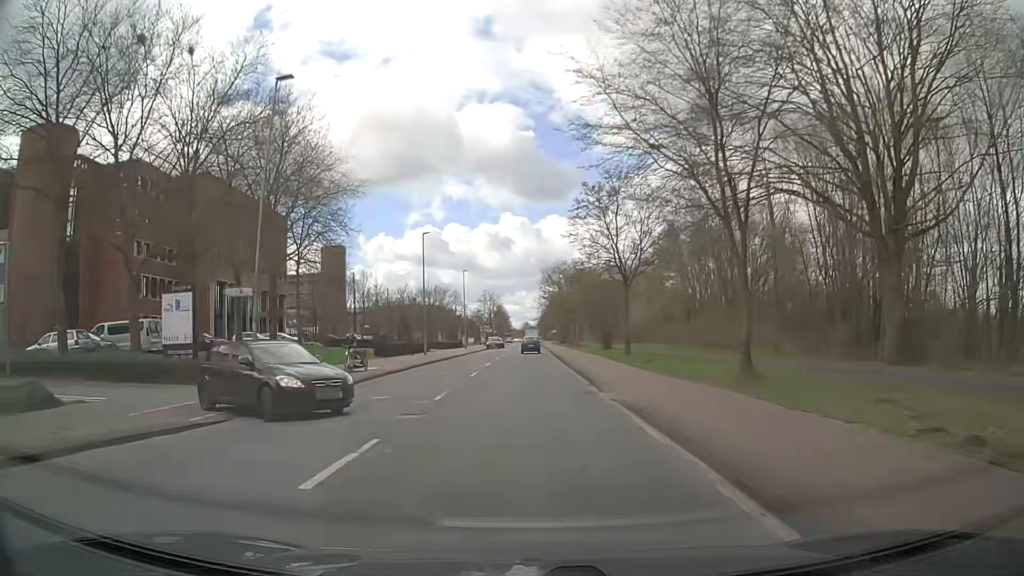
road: tertiary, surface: asphalt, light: Day
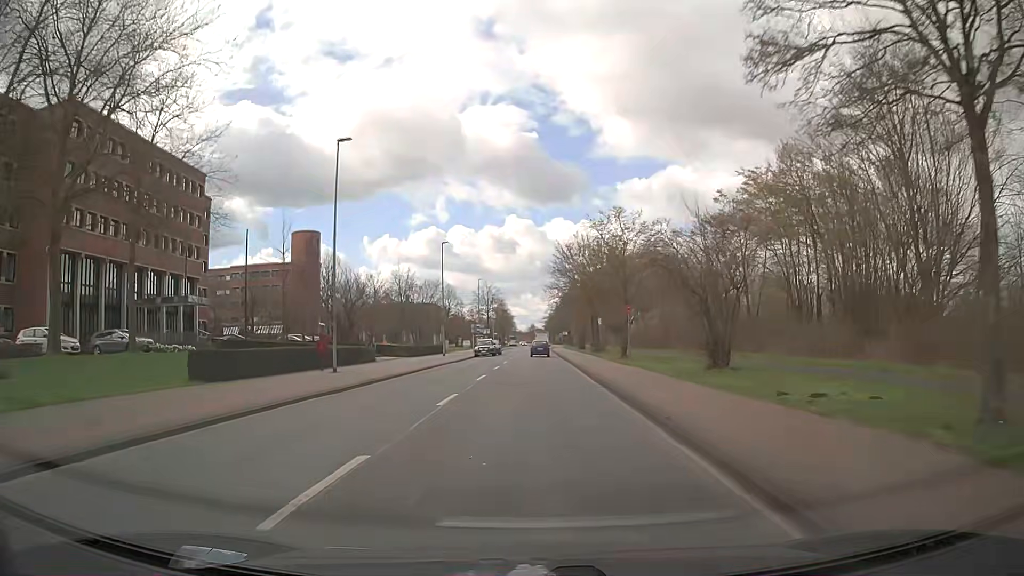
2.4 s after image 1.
(-0.3, +28.4) m; -1°
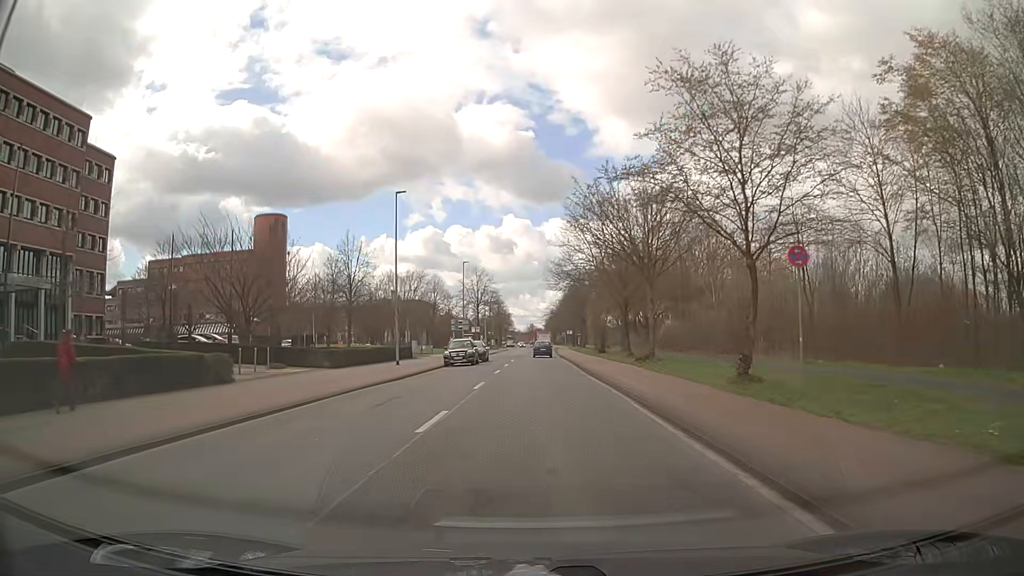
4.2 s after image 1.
(-0.1, +21.8) m; 0°
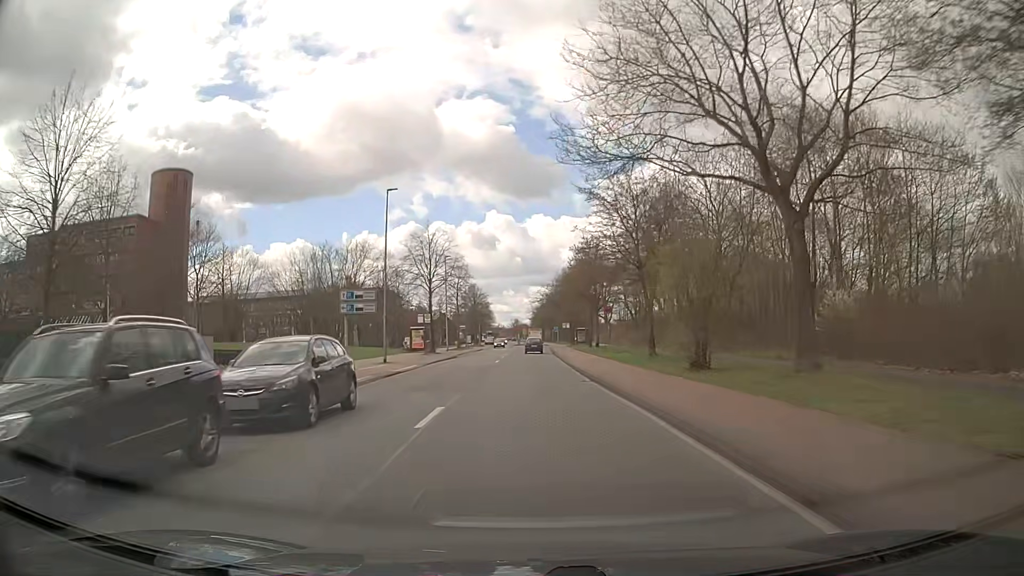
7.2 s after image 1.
(+0.2, +36.1) m; +1°
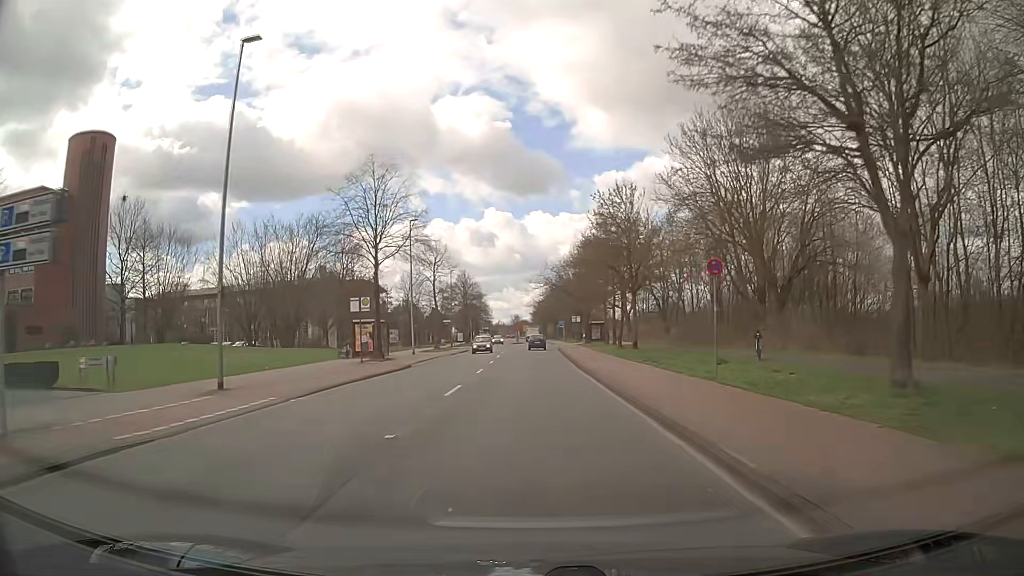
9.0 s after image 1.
(+0.1, +22.2) m; 0°
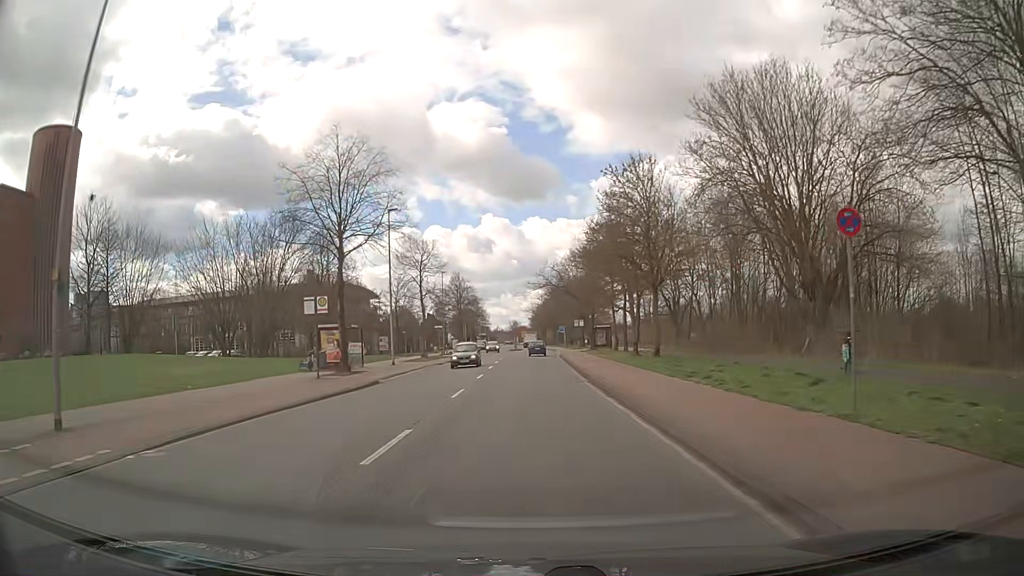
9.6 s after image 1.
(0.0, +7.4) m; 0°
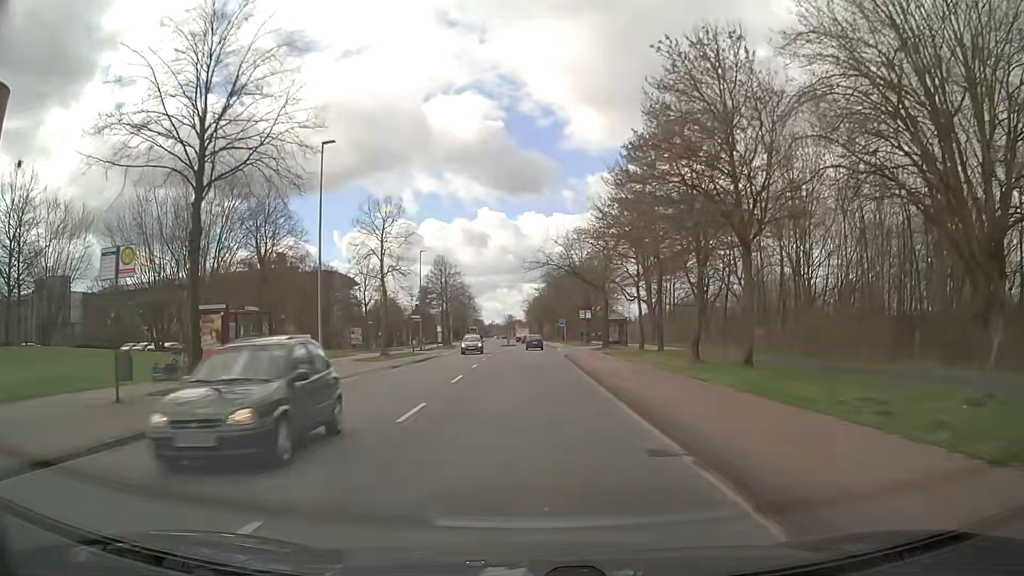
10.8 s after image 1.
(0.0, +14.8) m; +1°
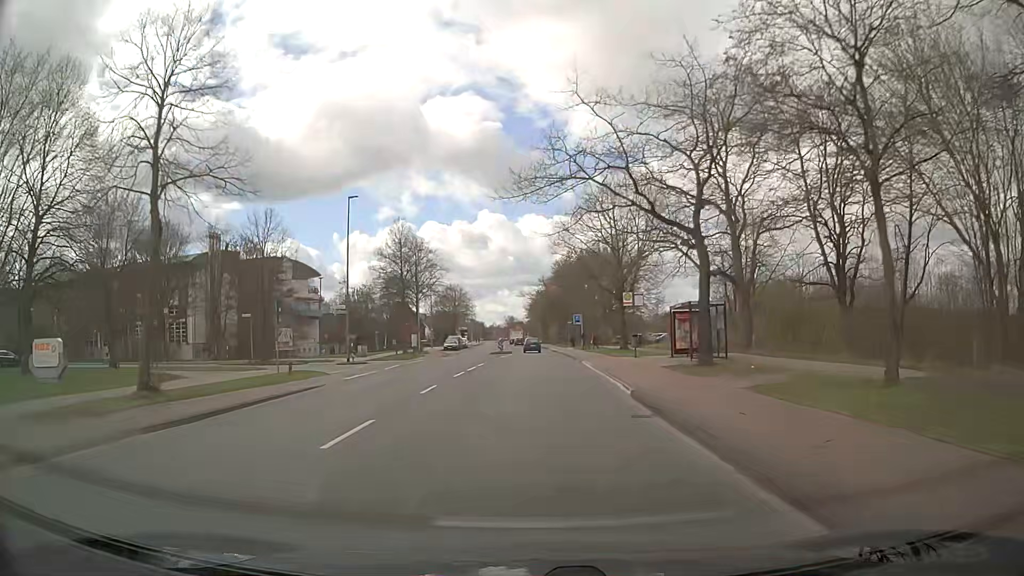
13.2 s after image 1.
(0.0, +29.6) m; 0°
(0, +10) (0, +20) (0, +30) (0, +40) (0, +50) (0, +60) (0, +70) (0, +80) (0, +90) (-1, +100) m
